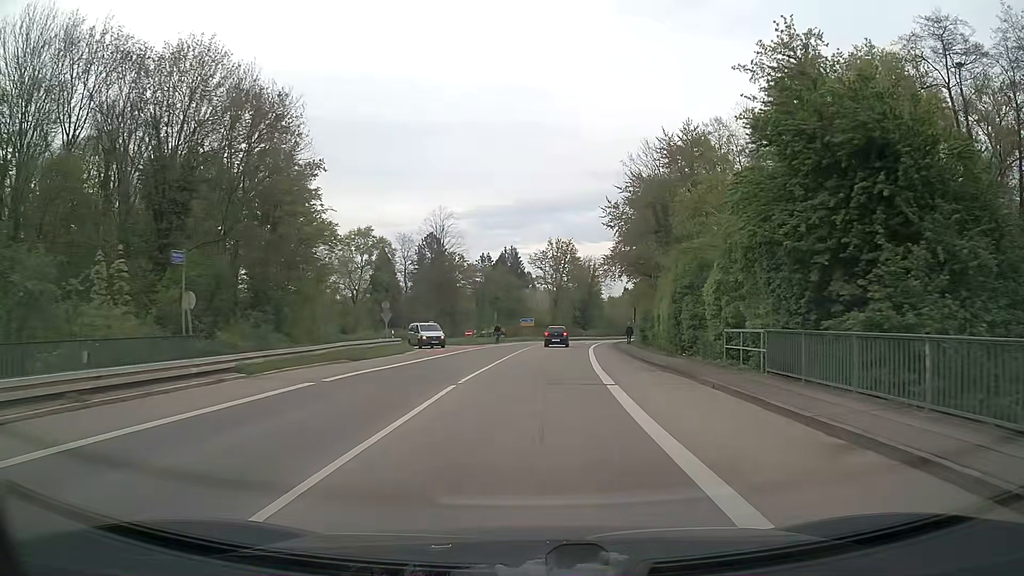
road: tertiary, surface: asphalt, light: Day
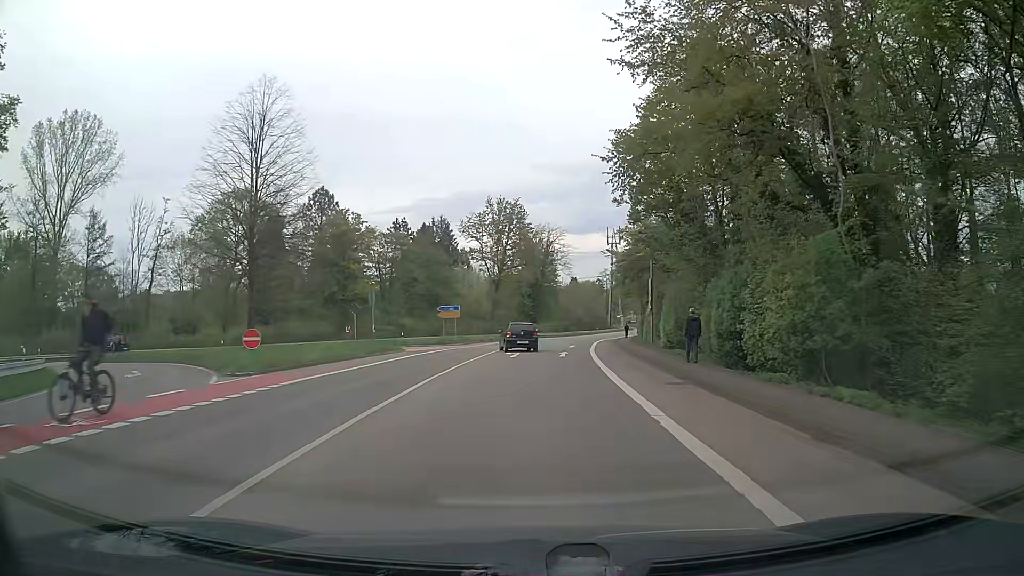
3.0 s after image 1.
(+1.5, +37.5) m; +5°
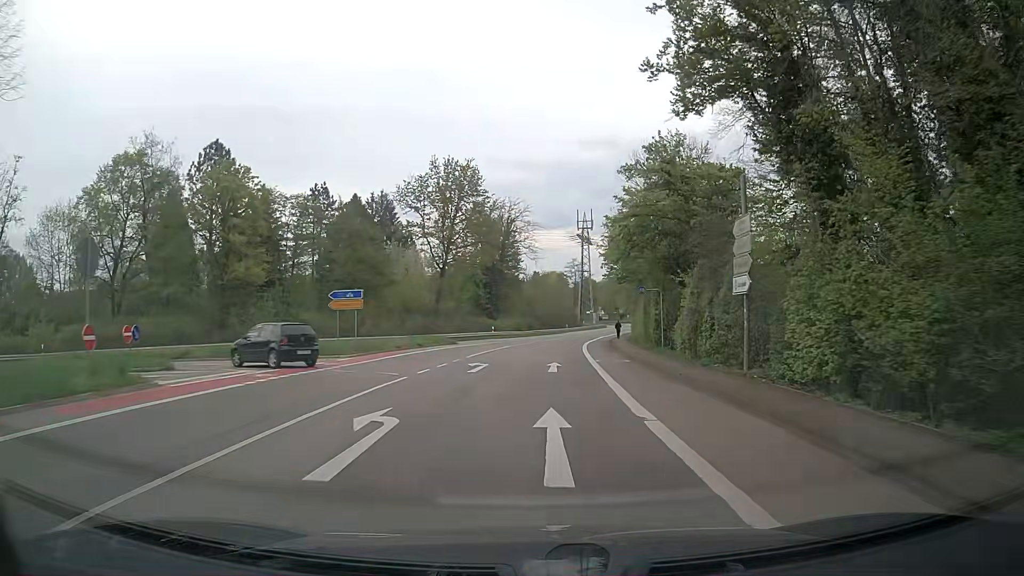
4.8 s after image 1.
(+0.7, +22.4) m; +3°
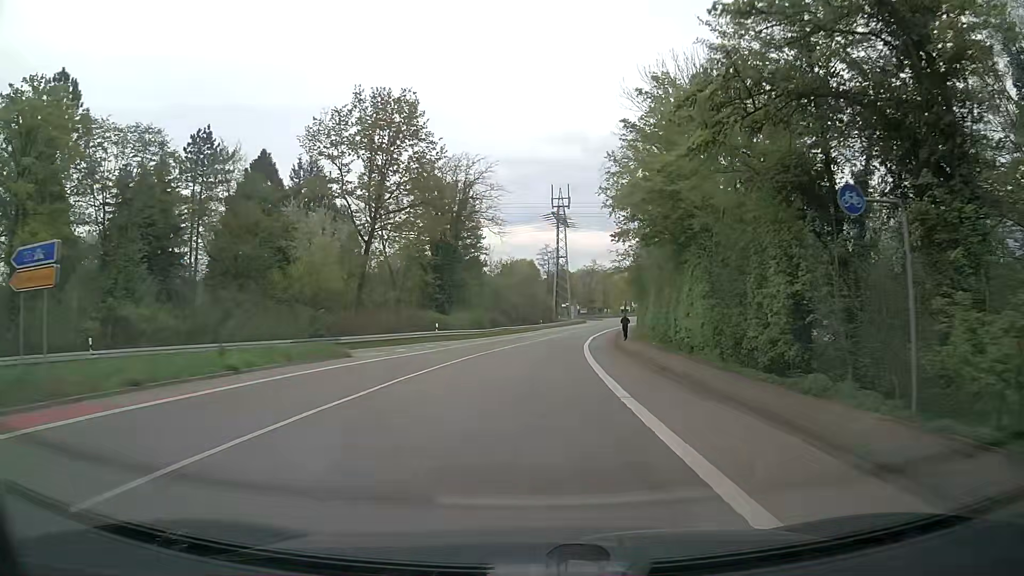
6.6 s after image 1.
(+0.7, +22.8) m; +3°
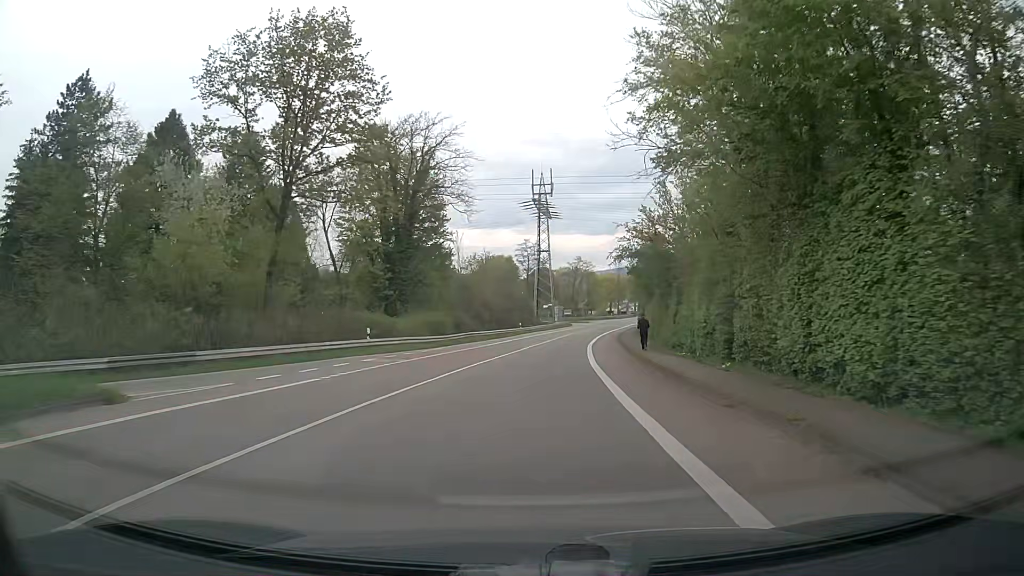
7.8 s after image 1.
(+0.3, +15.6) m; +2°
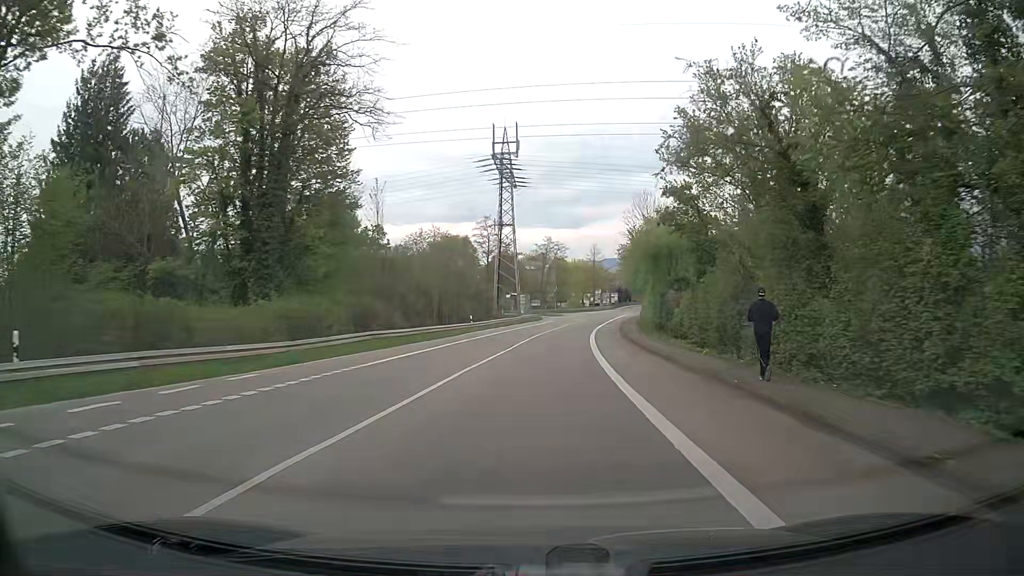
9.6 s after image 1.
(+0.5, +23.7) m; +3°
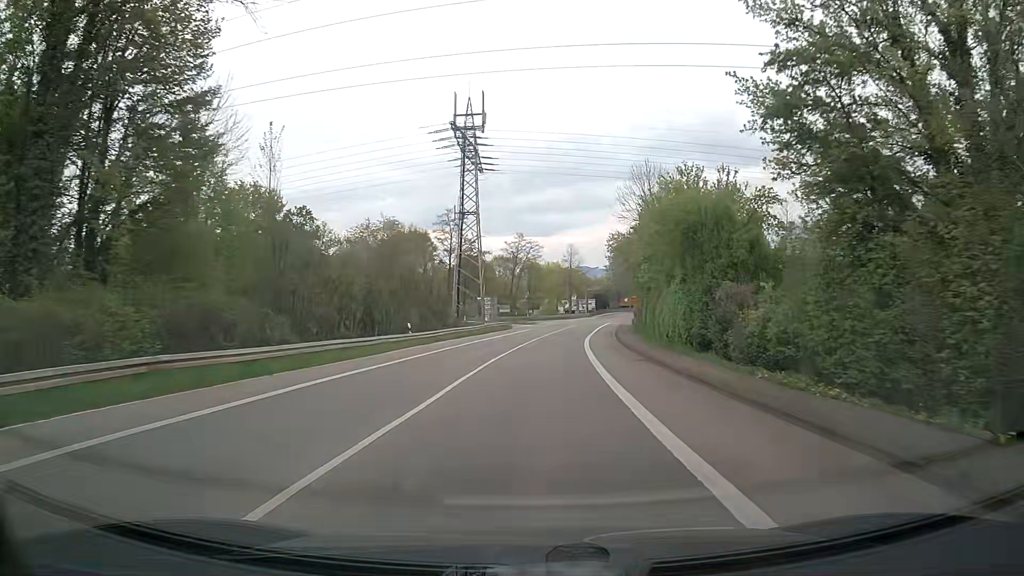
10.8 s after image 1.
(+0.3, +15.9) m; +3°
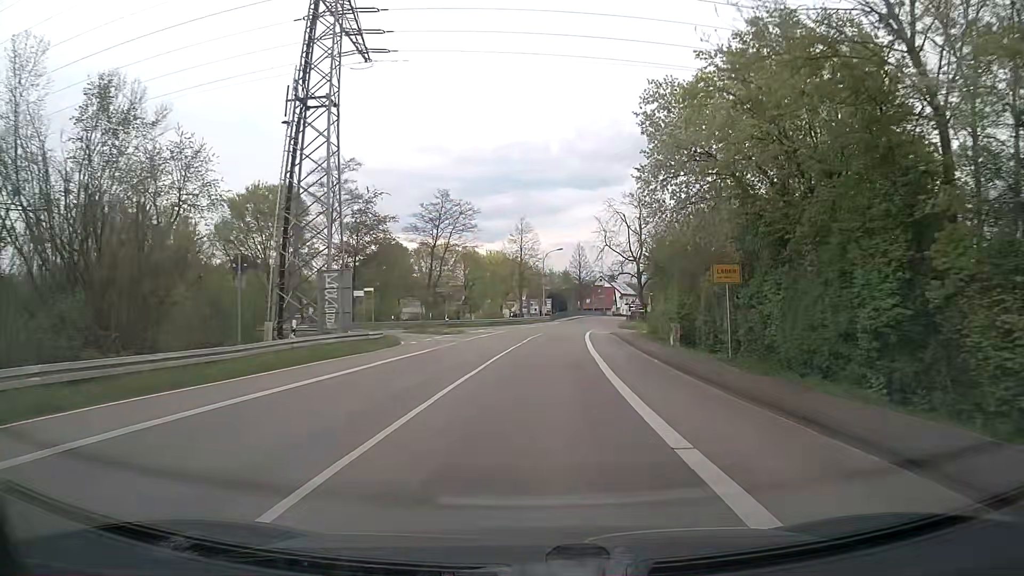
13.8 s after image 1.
(+1.2, +39.8) m; +4°
